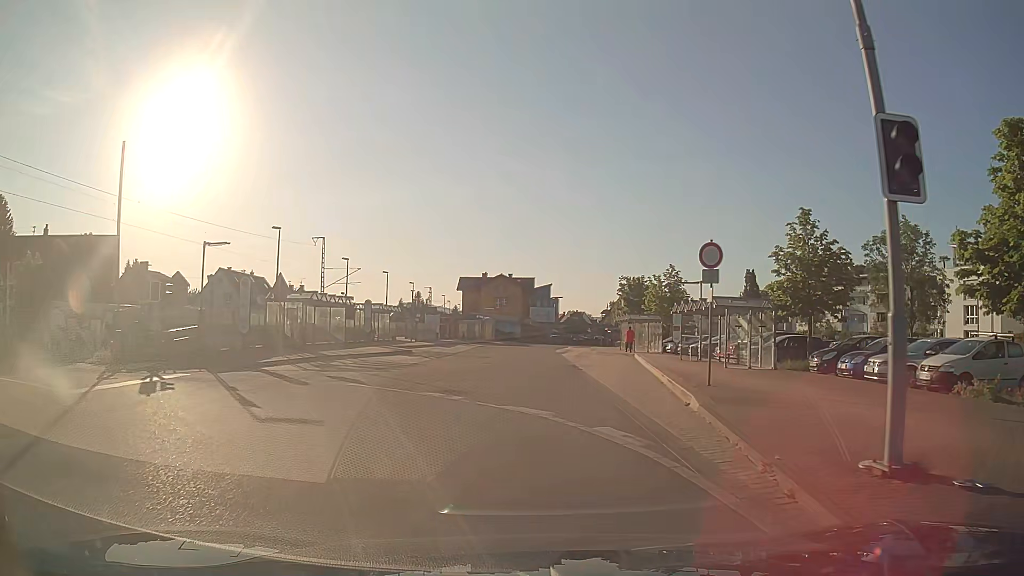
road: unclassified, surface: asphalt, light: Day
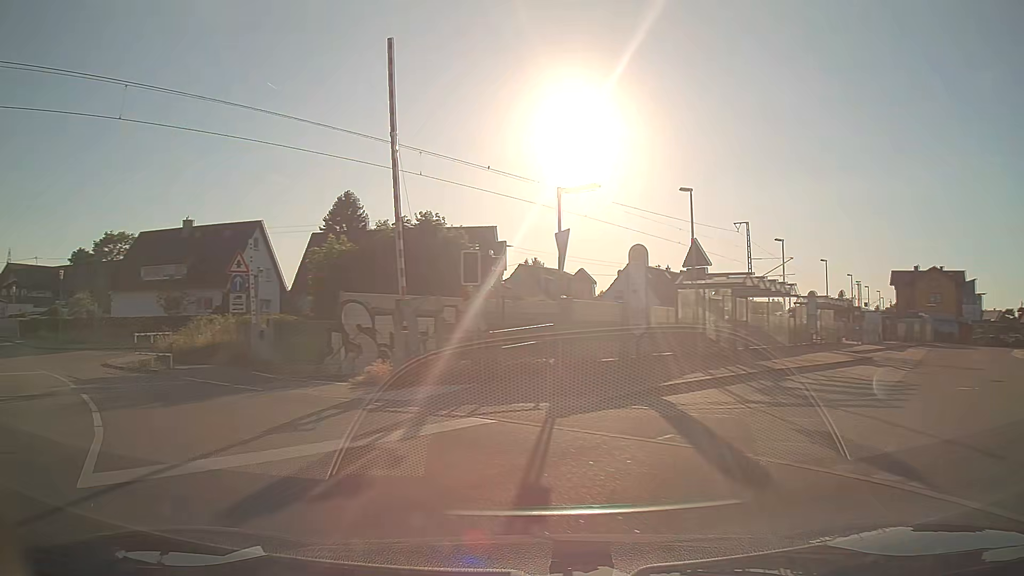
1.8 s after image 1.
(-2.8, +10.1) m; -37°
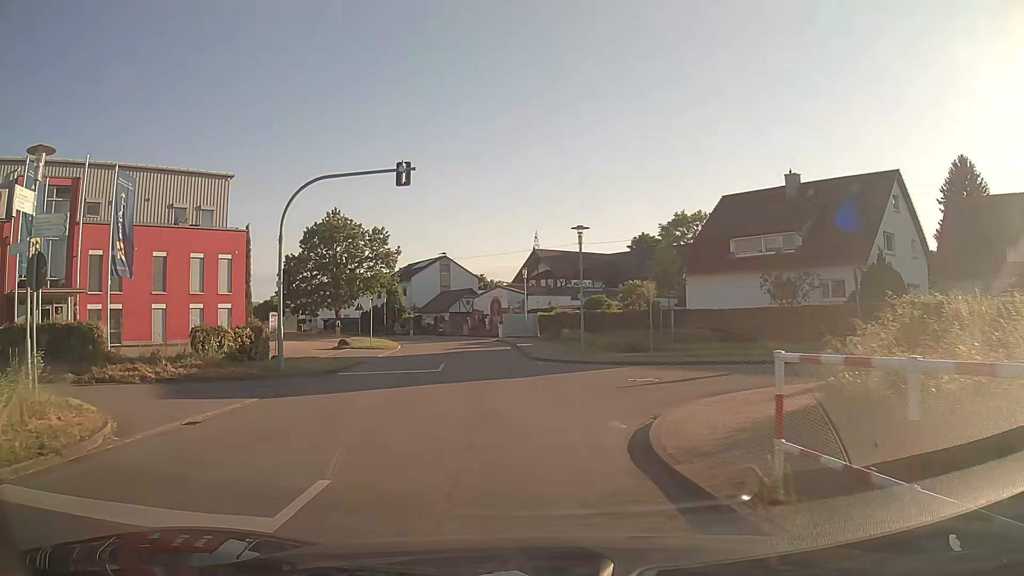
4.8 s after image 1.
(-9.1, +15.7) m; -49°
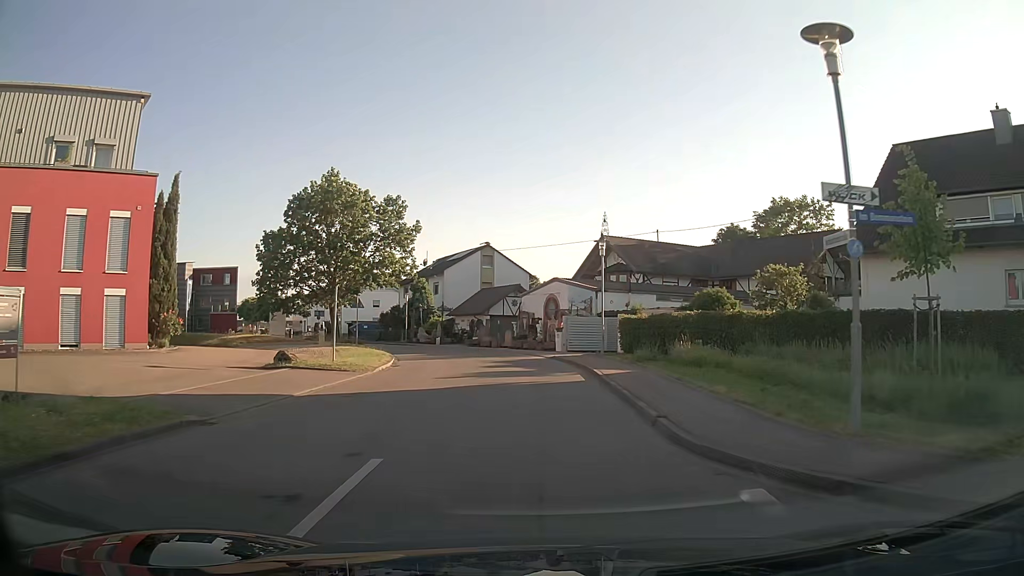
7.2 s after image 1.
(-1.0, +17.7) m; -4°
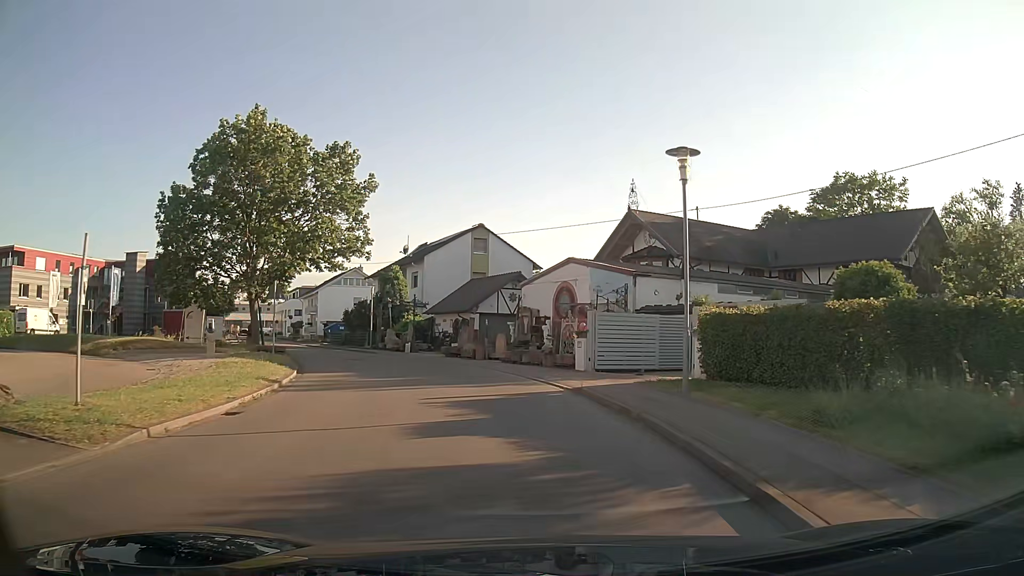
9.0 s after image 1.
(0.0, +14.2) m; 0°
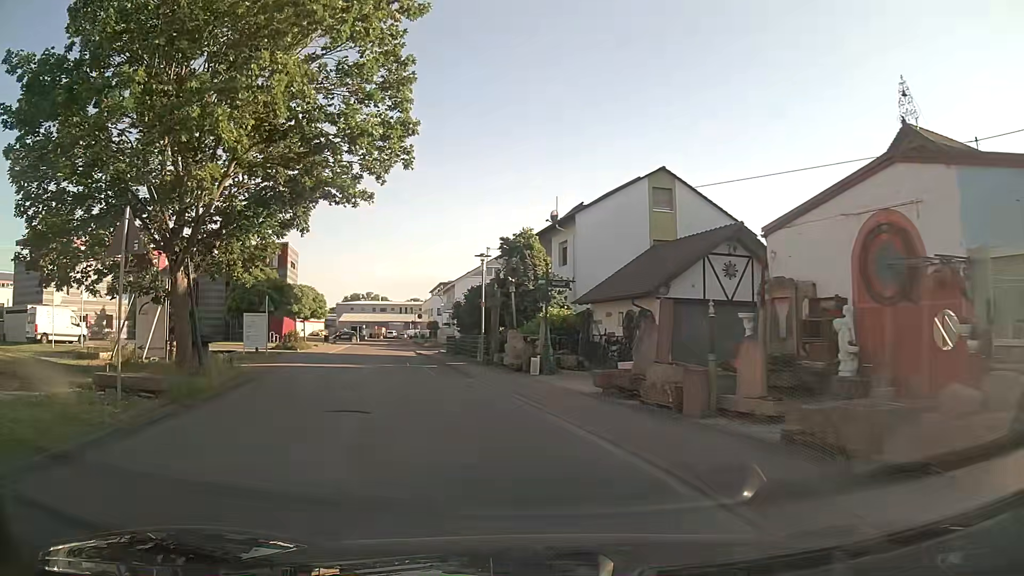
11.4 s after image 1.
(-1.7, +19.0) m; -15°
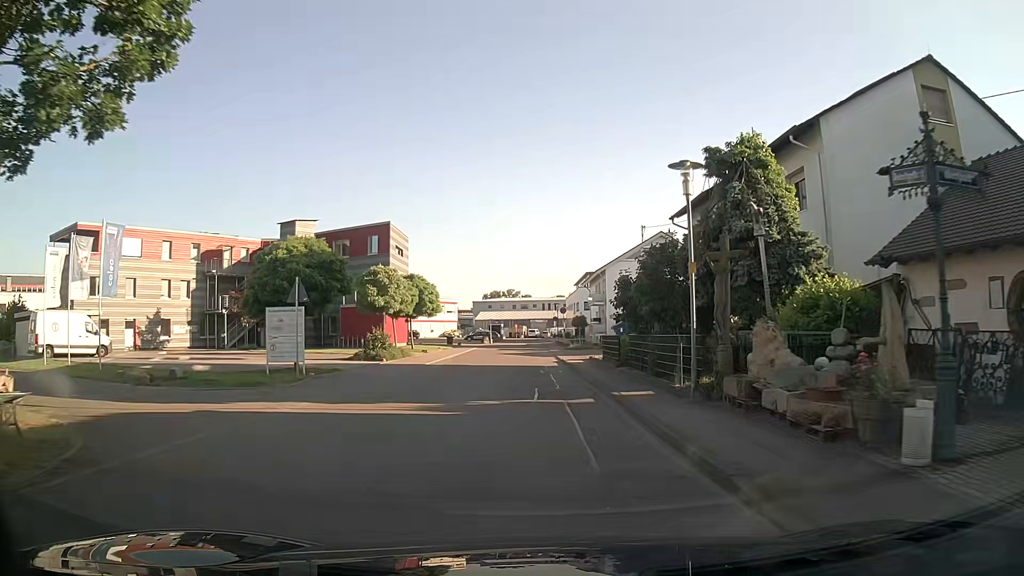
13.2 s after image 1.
(-1.8, +14.3) m; -12°
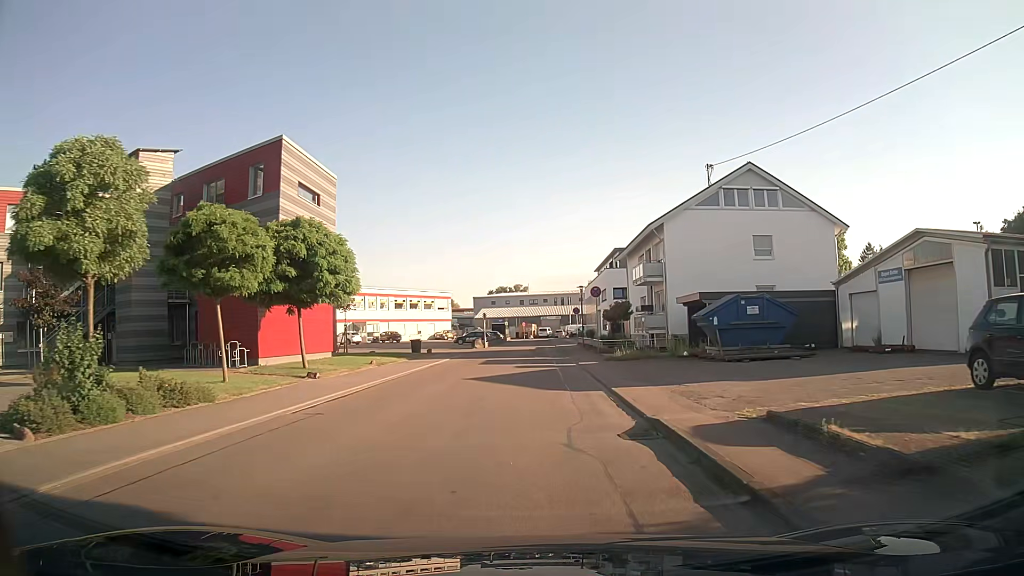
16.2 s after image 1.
(-0.2, +24.7) m; 0°
